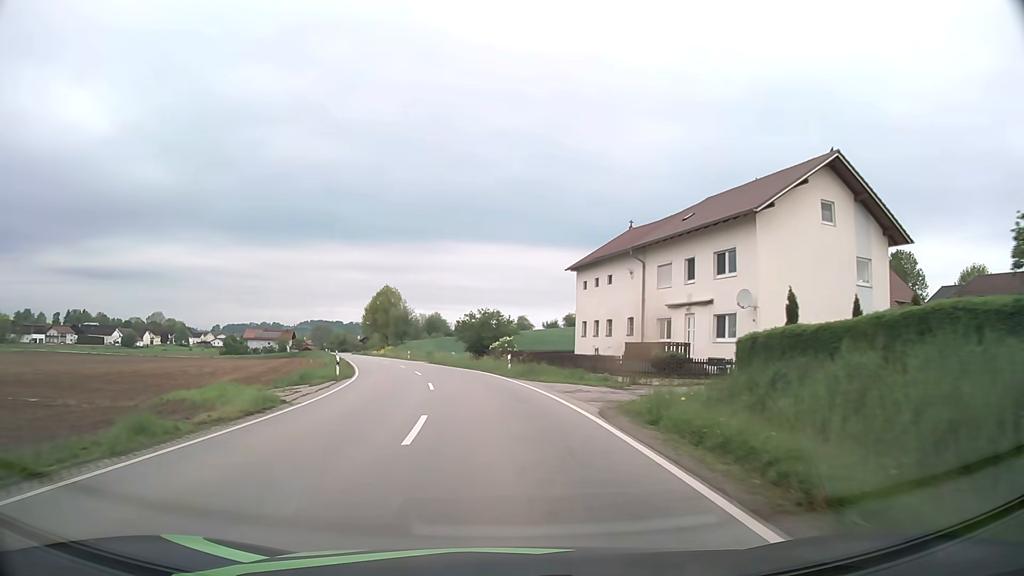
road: secondary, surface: asphalt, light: Day
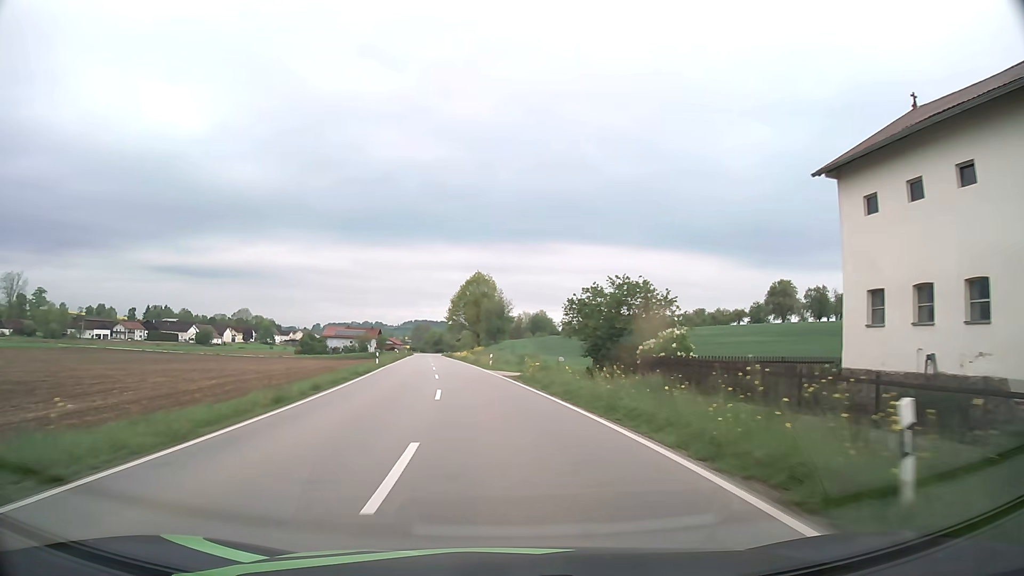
(-1.9, +27.9) m; -9°
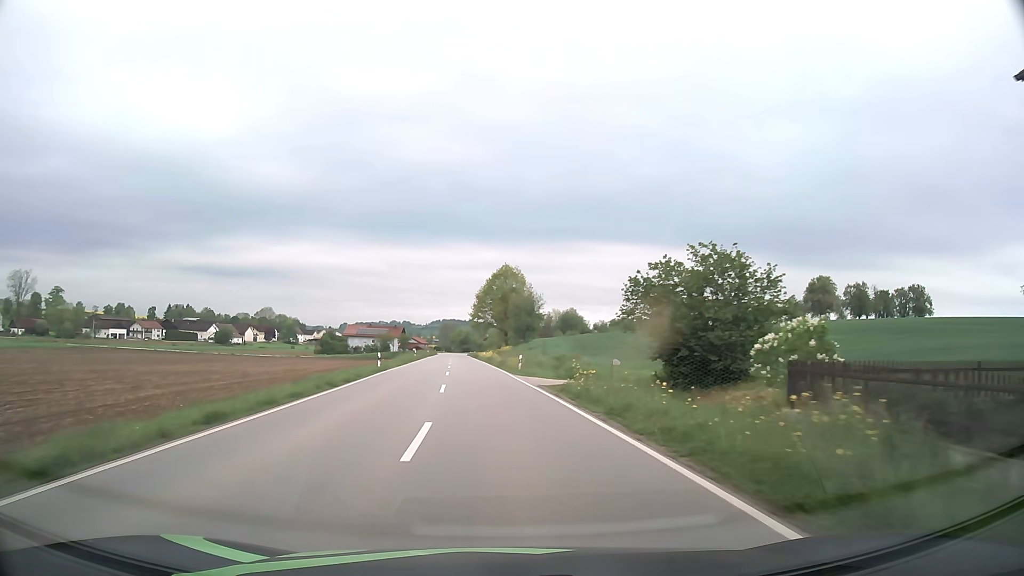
(-0.2, +9.6) m; -2°
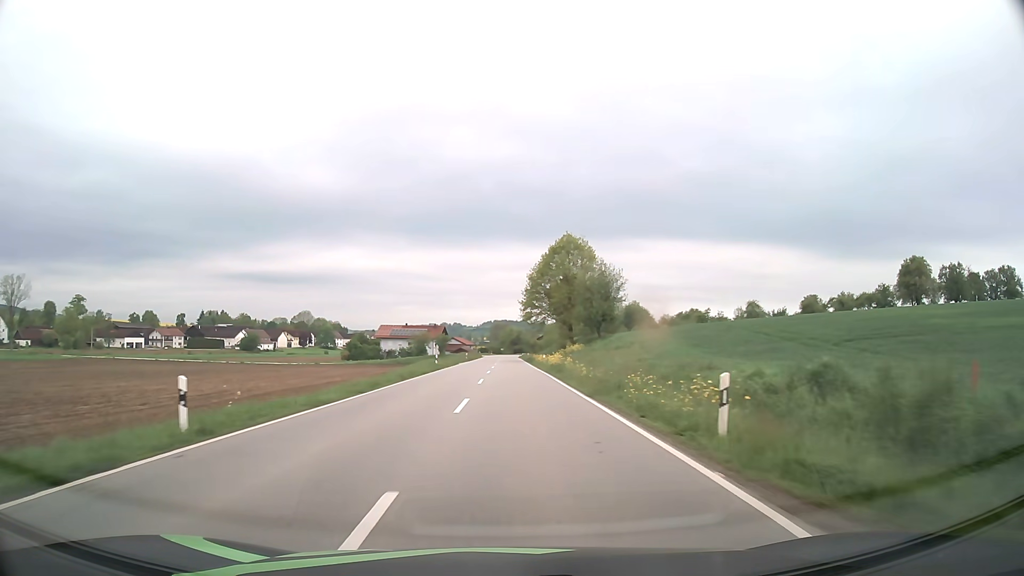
(-1.6, +29.8) m; -5°
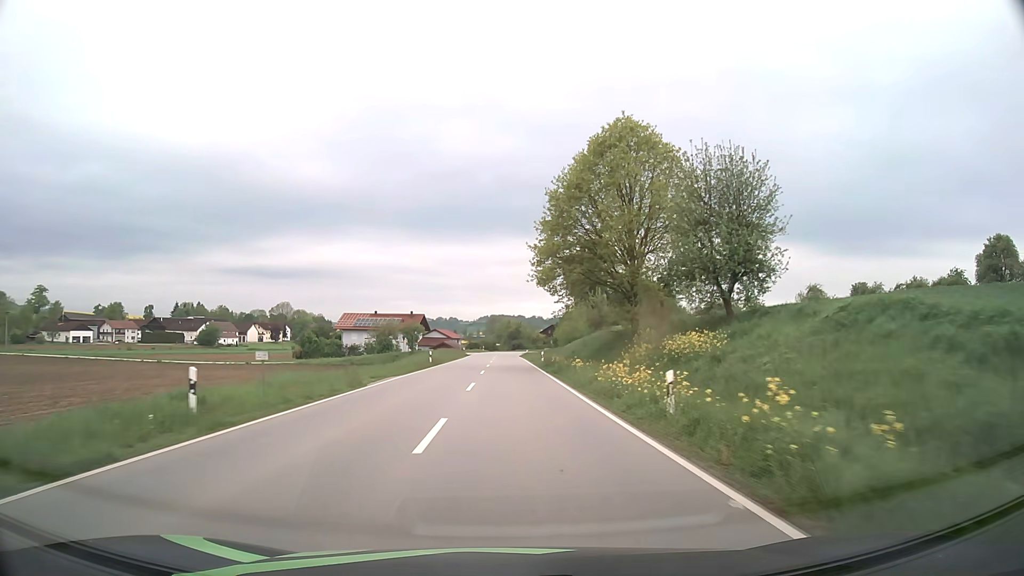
(0.0, +41.6) m; 0°
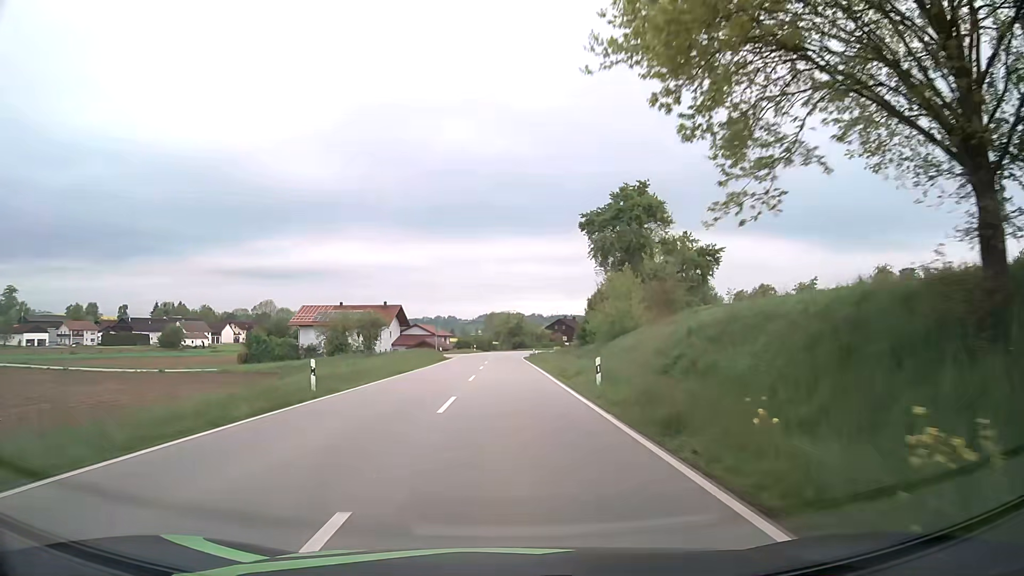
(+0.1, +31.0) m; 0°
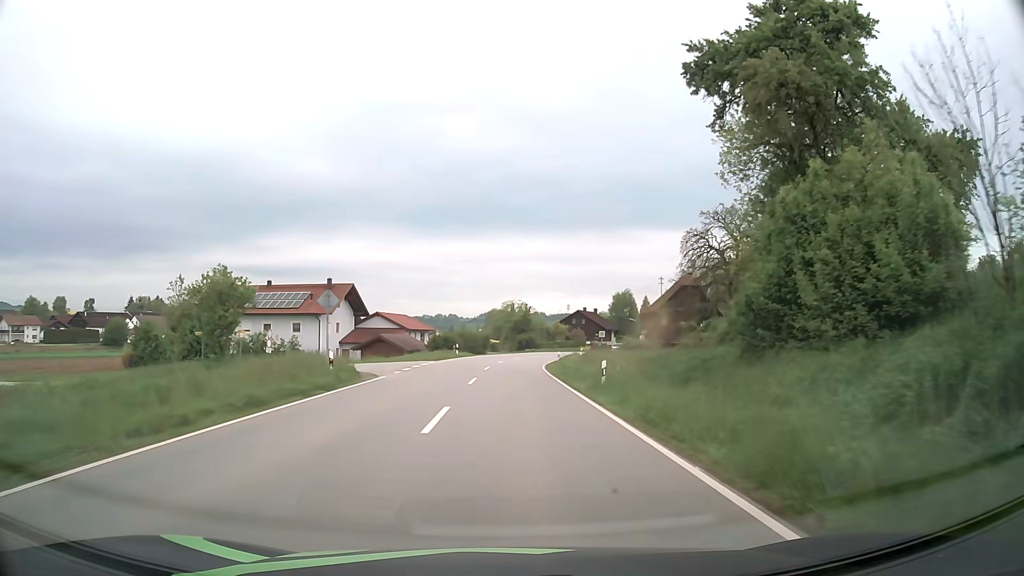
(-0.3, +38.7) m; 0°
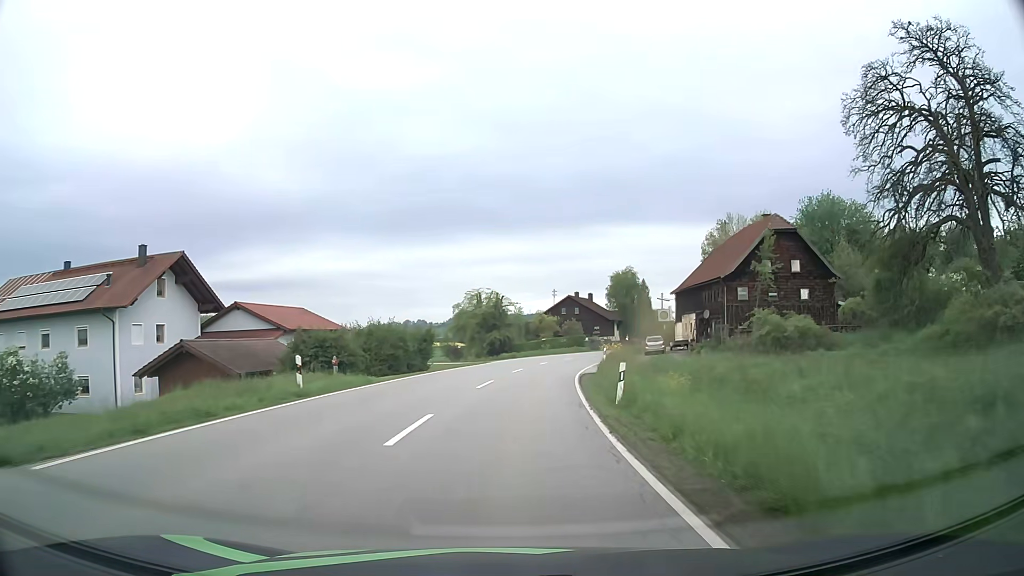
(+0.6, +36.9) m; +2°
(0, +10) (+1, +20) (+1, +30) (+3, +40) (+5, +50) (+7, +59) (+10, +69) (+13, +78) (+17, +88) (+21, +97) m
